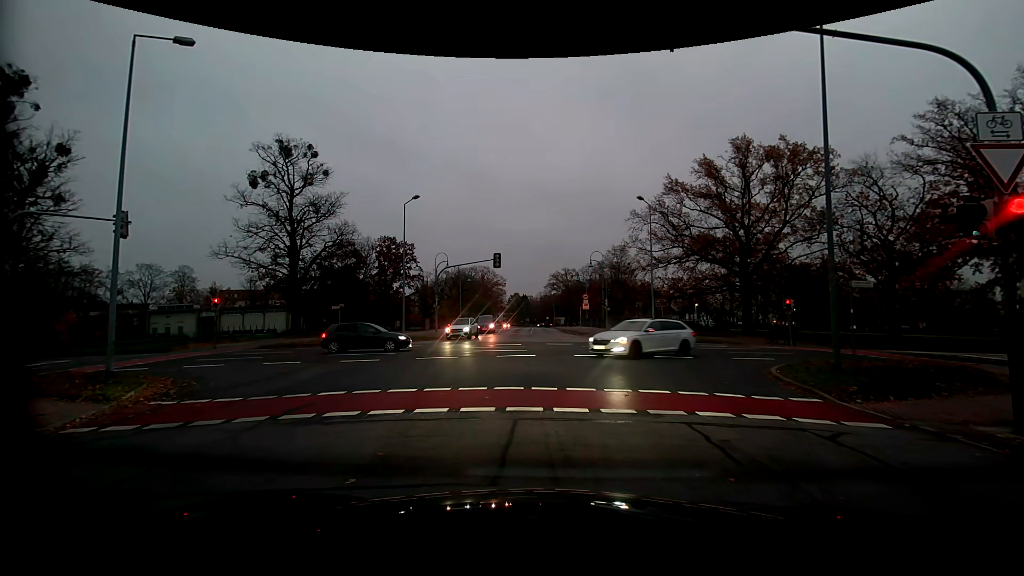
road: residential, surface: asphalt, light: Dusk
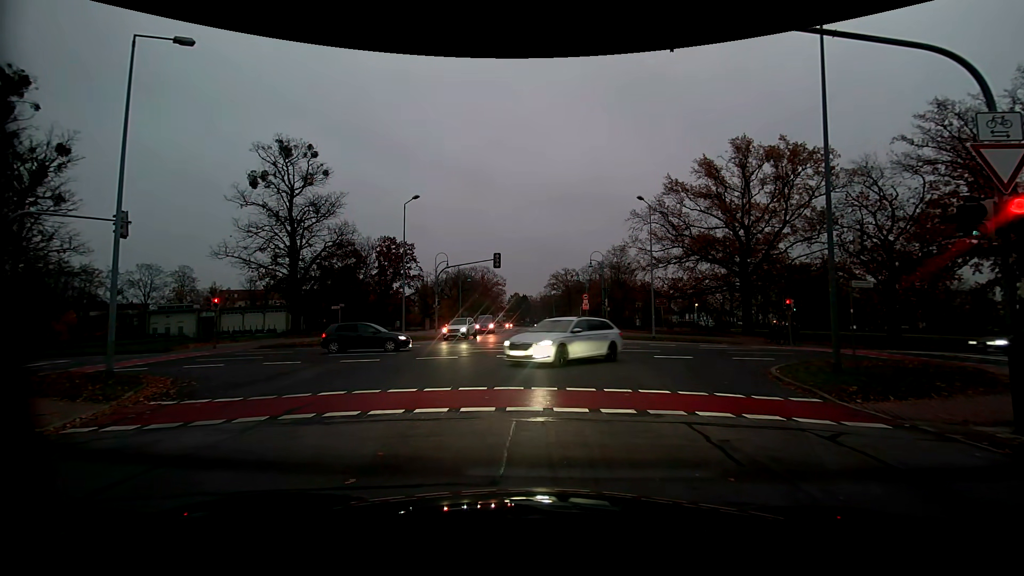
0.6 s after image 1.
(0.0, 0.0) m; 0°
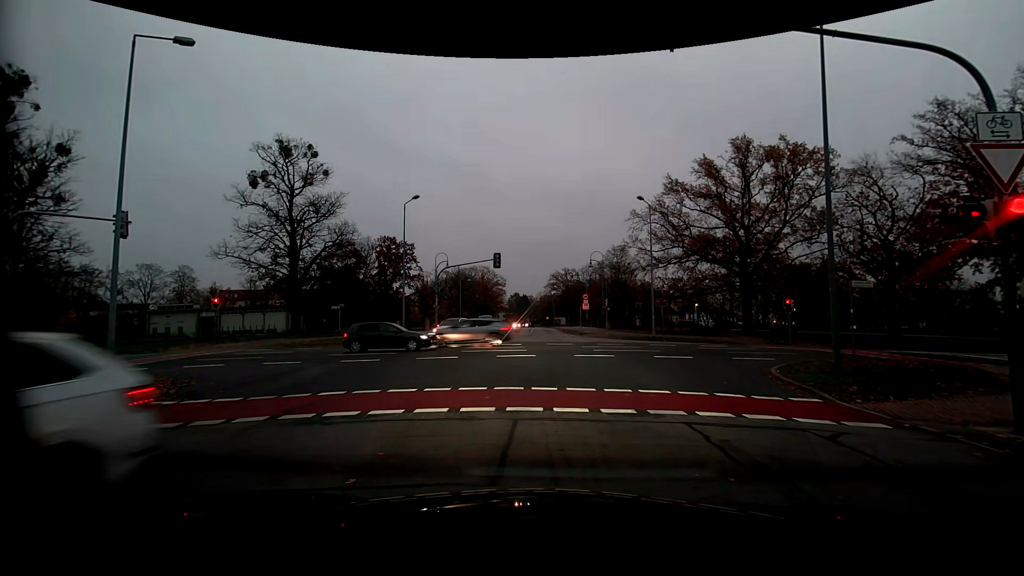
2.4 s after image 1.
(0.0, 0.0) m; 0°
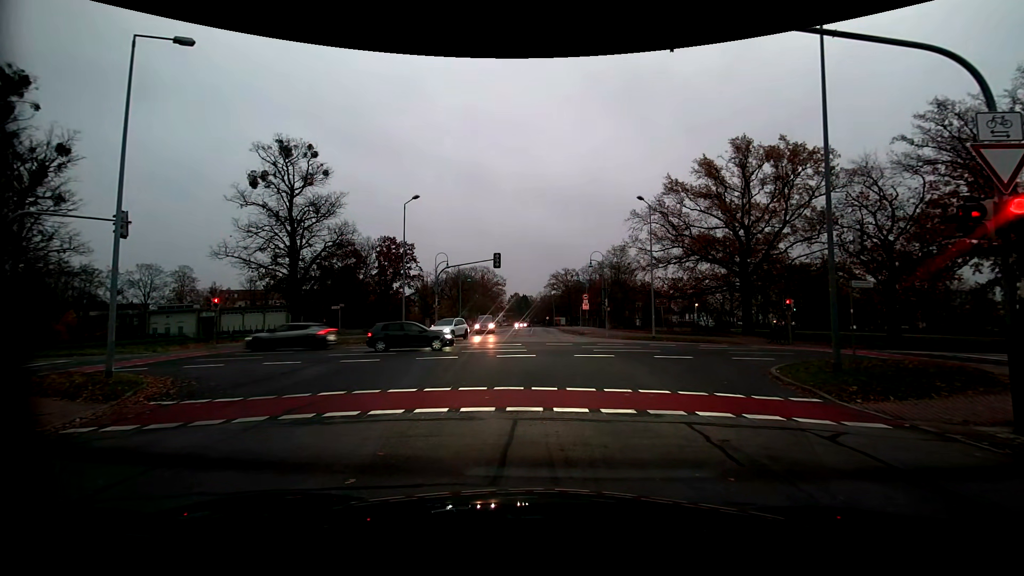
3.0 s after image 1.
(0.0, 0.0) m; 0°
